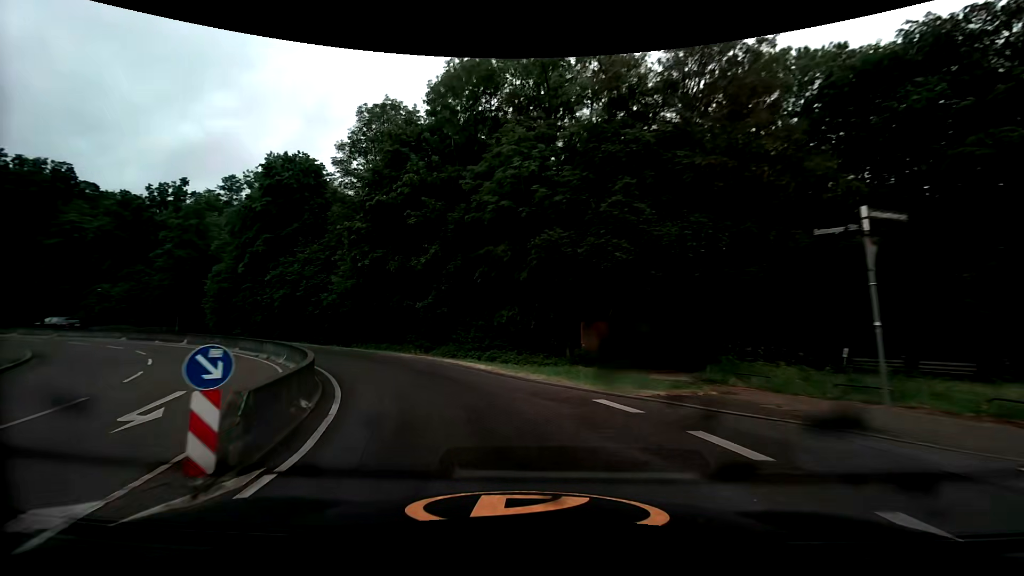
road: secondary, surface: asphalt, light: Day
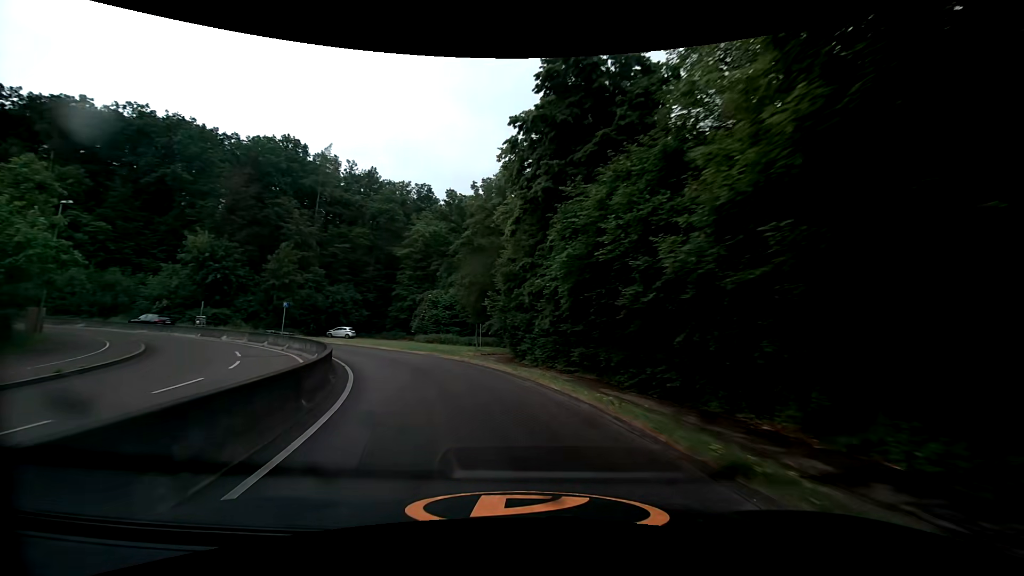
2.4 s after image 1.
(-8.8, +24.5) m; -38°
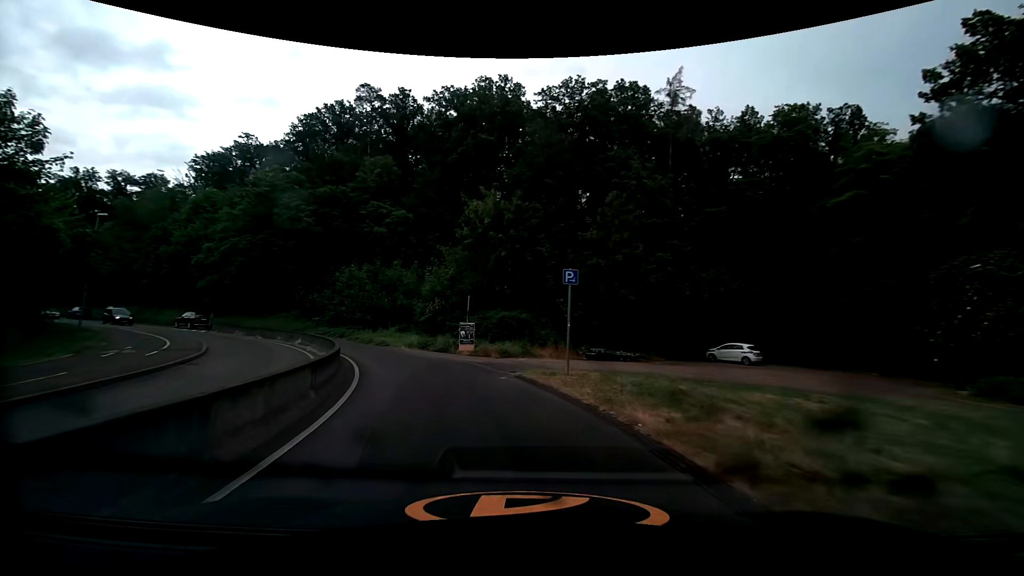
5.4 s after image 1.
(-11.8, +30.6) m; -42°
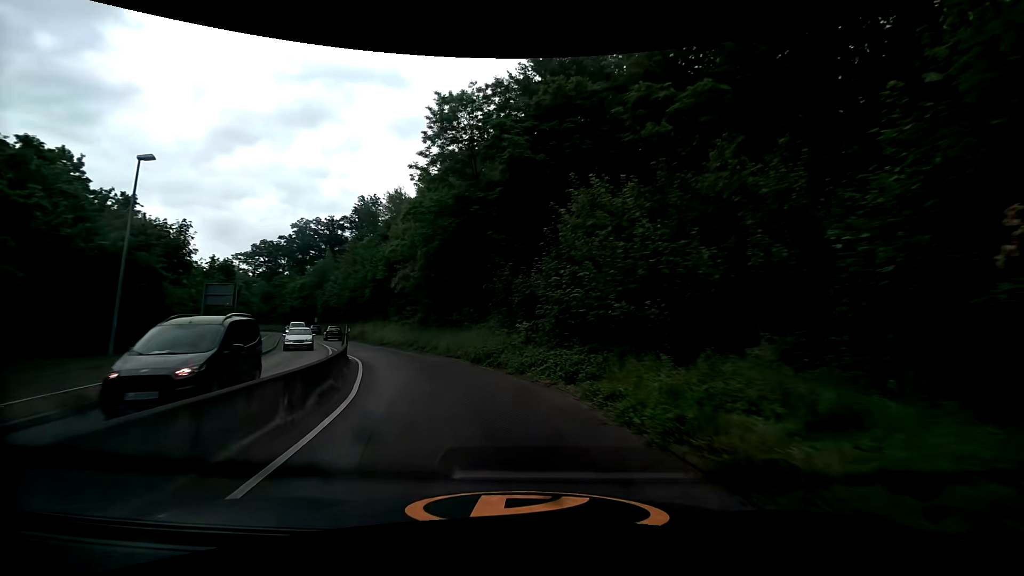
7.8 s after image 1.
(-7.4, +26.4) m; -32°
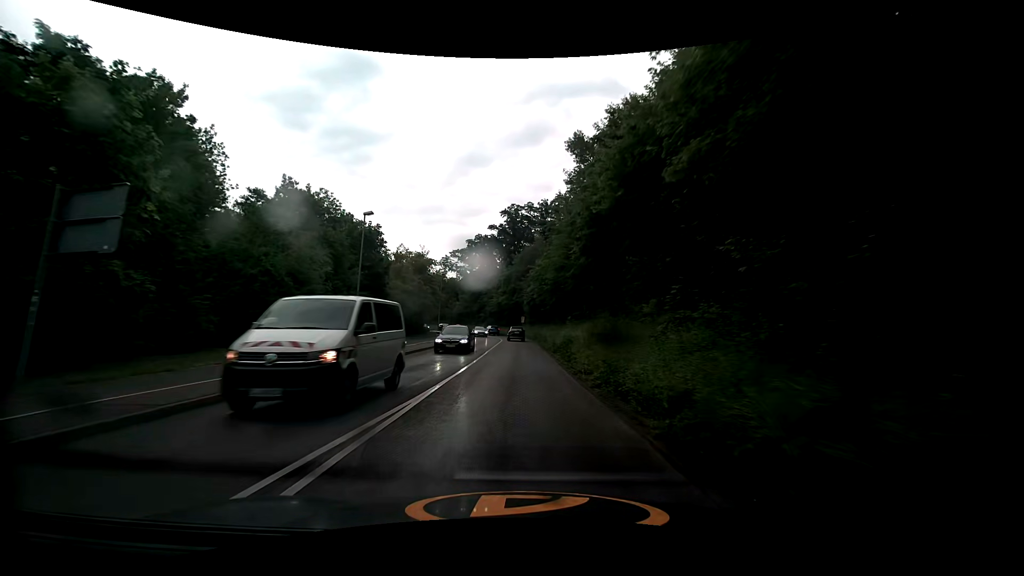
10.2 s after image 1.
(-7.6, +28.0) m; -27°
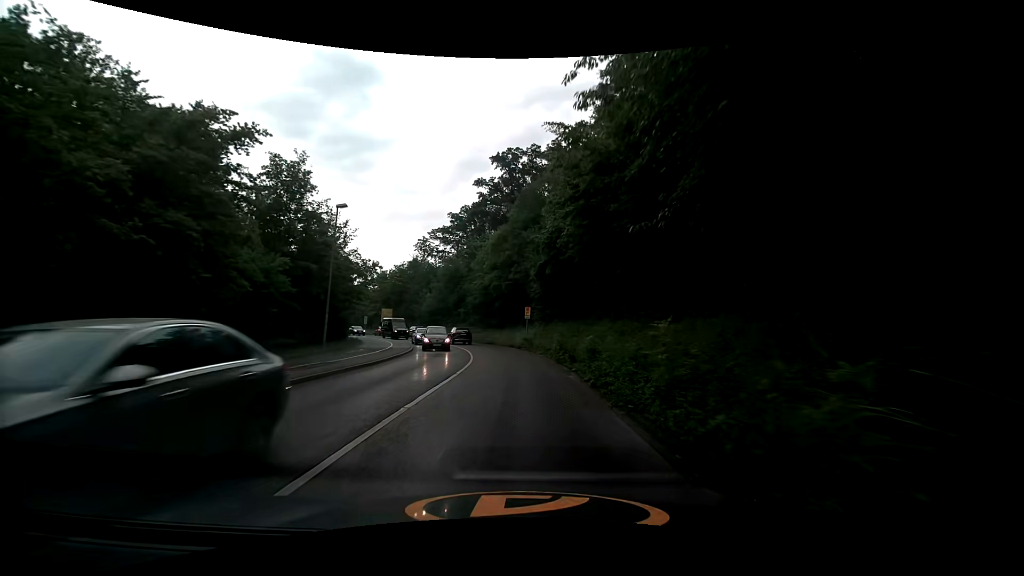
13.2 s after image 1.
(+0.1, +37.7) m; 0°
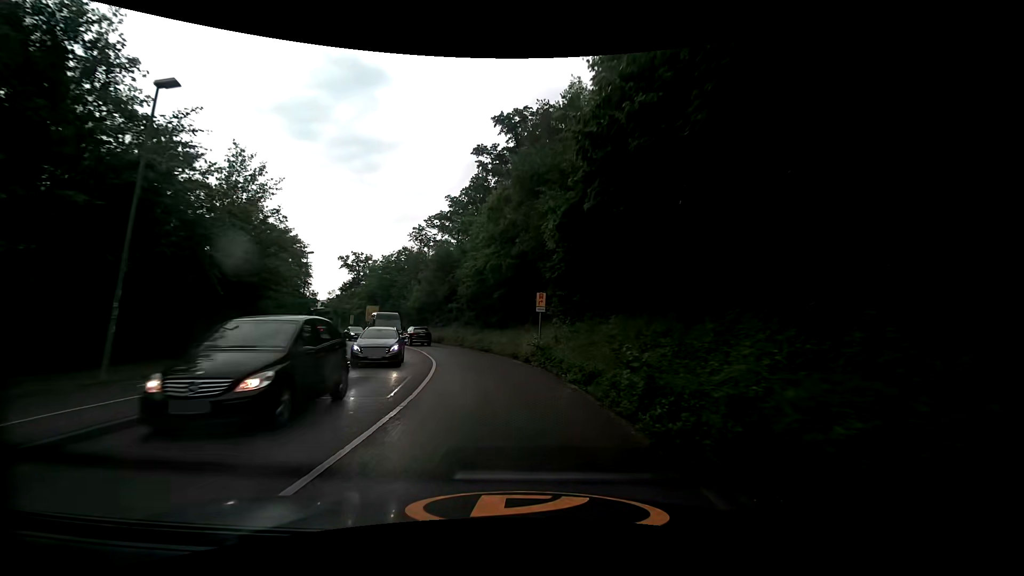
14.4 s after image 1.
(-0.1, +14.5) m; -2°
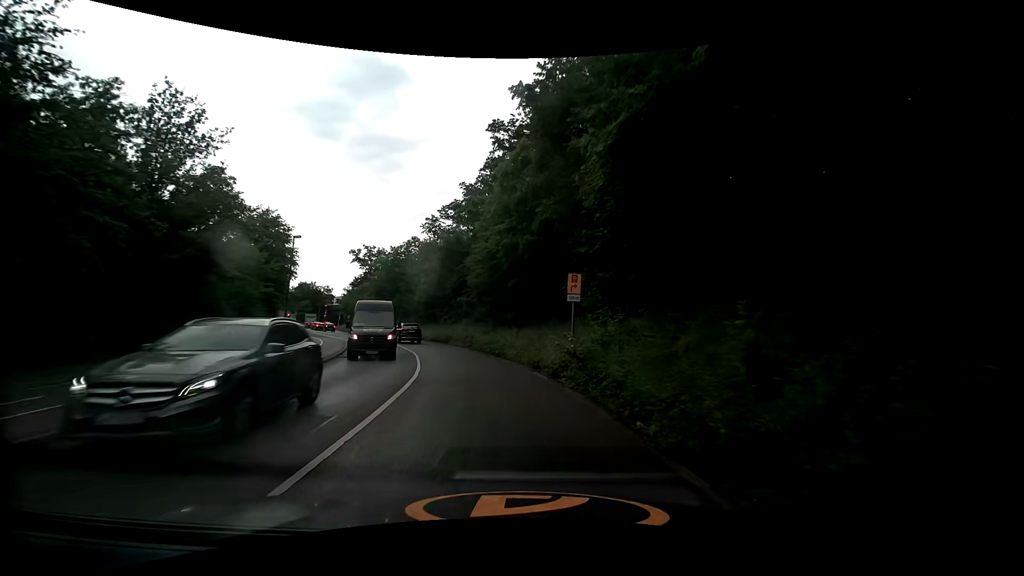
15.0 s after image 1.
(0.0, +7.1) m; -1°
(0, +10) (-2, +20) (-4, +30) (-8, +39) (-12, +48) (-17, +57) (-21, +66) (-25, +75) (-30, +84) (-35, +93) m
